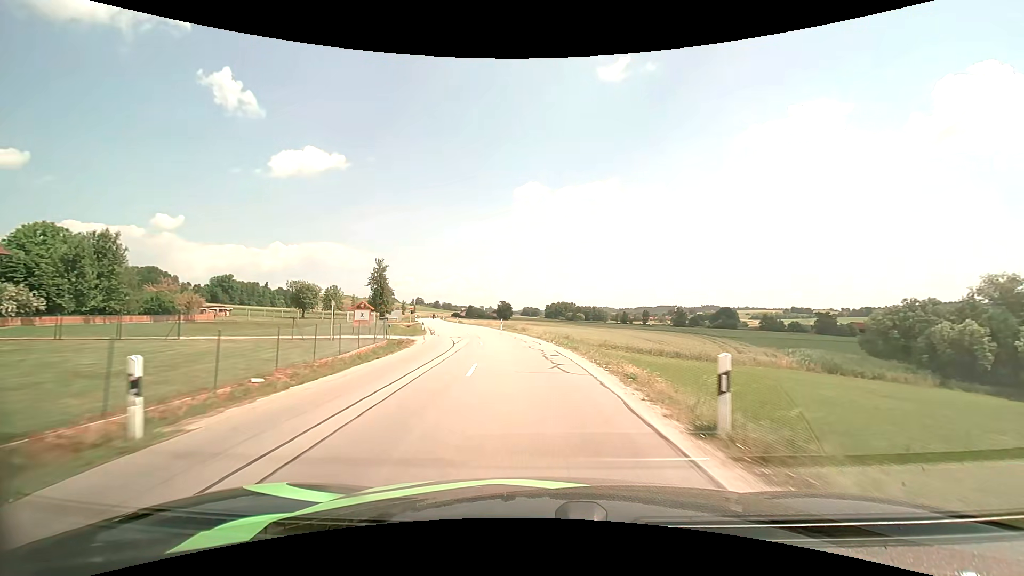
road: secondary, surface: asphalt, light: Day
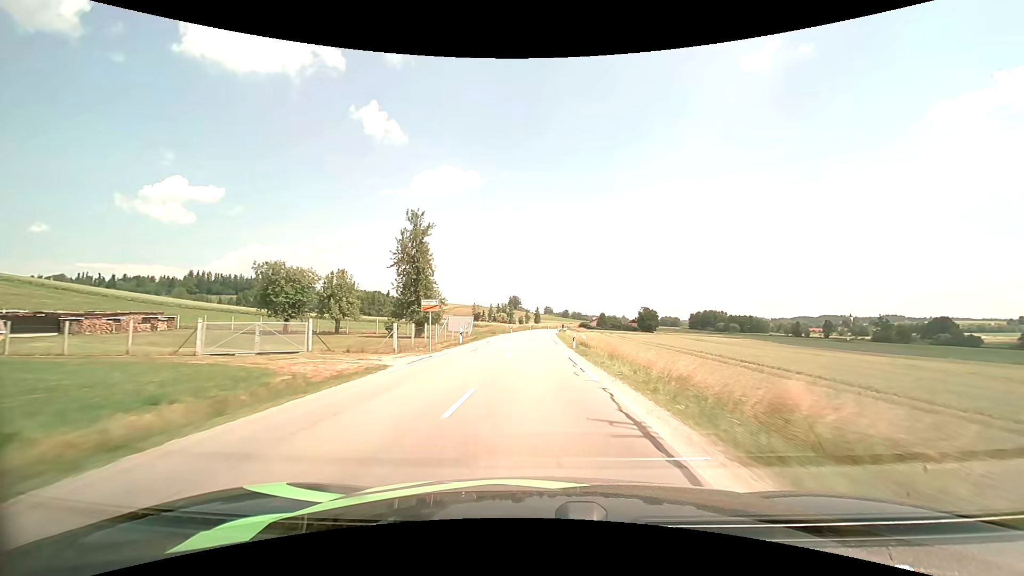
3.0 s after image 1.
(-7.7, +54.1) m; -15°
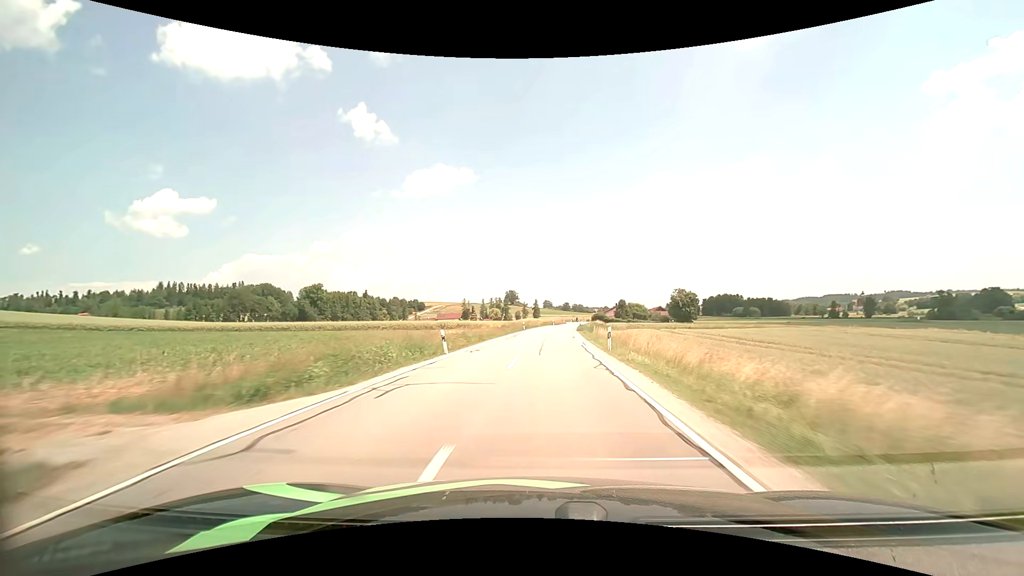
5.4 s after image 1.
(-0.2, +53.4) m; 0°
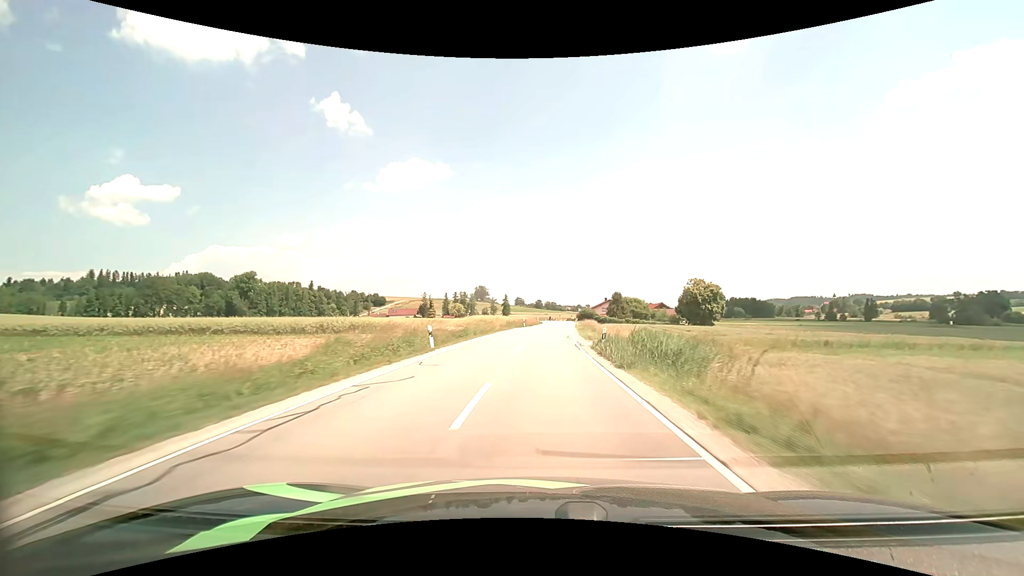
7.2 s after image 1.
(+1.3, +43.7) m; +3°
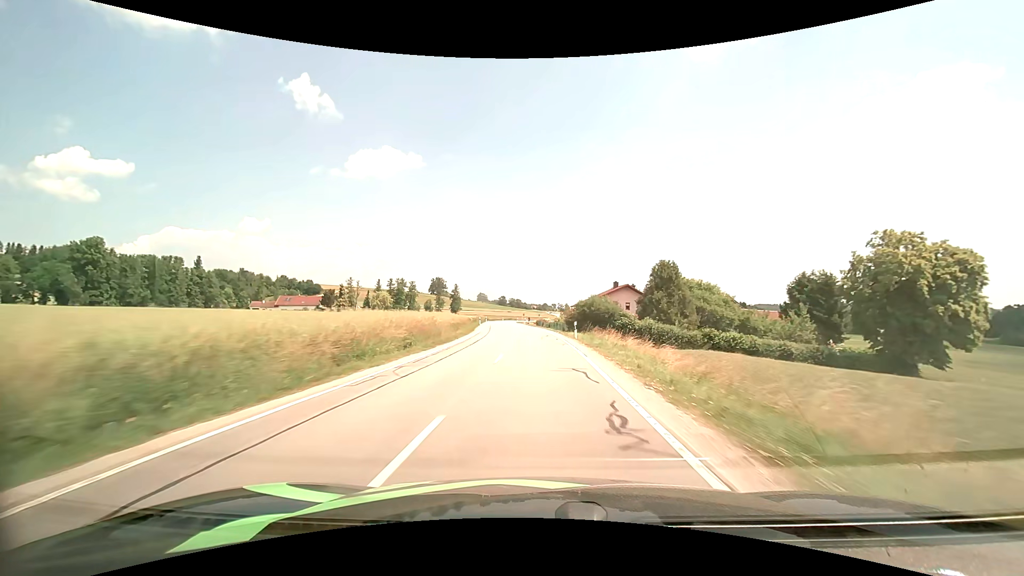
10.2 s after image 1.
(+3.3, +74.5) m; +4°
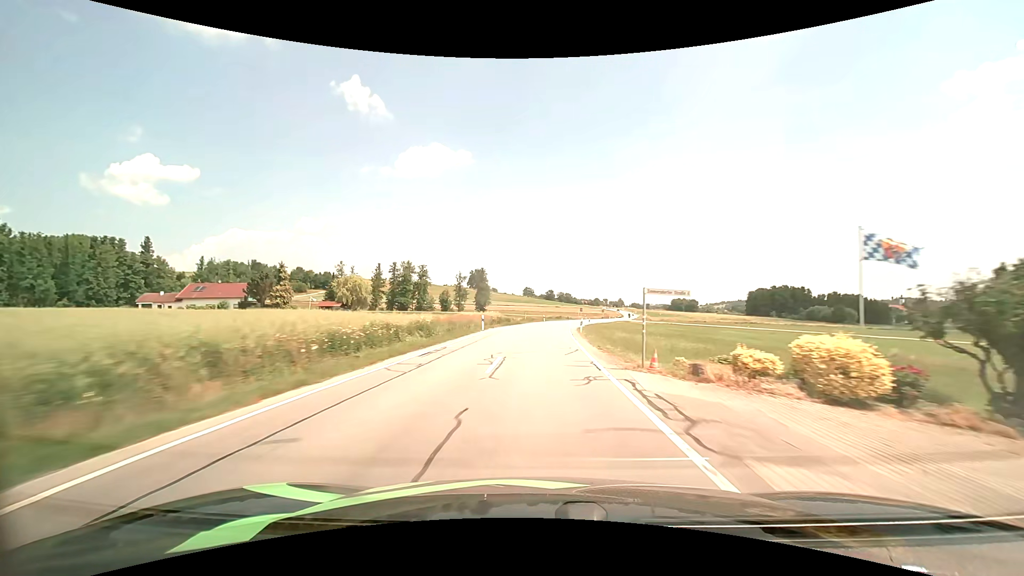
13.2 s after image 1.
(-4.1, +74.9) m; -6°
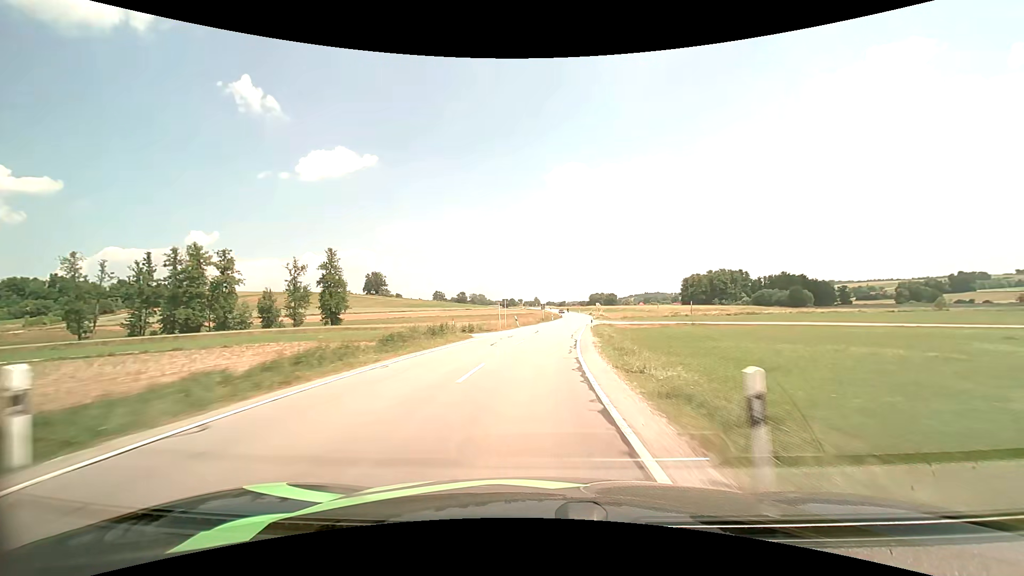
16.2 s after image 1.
(+5.0, +72.2) m; +10°
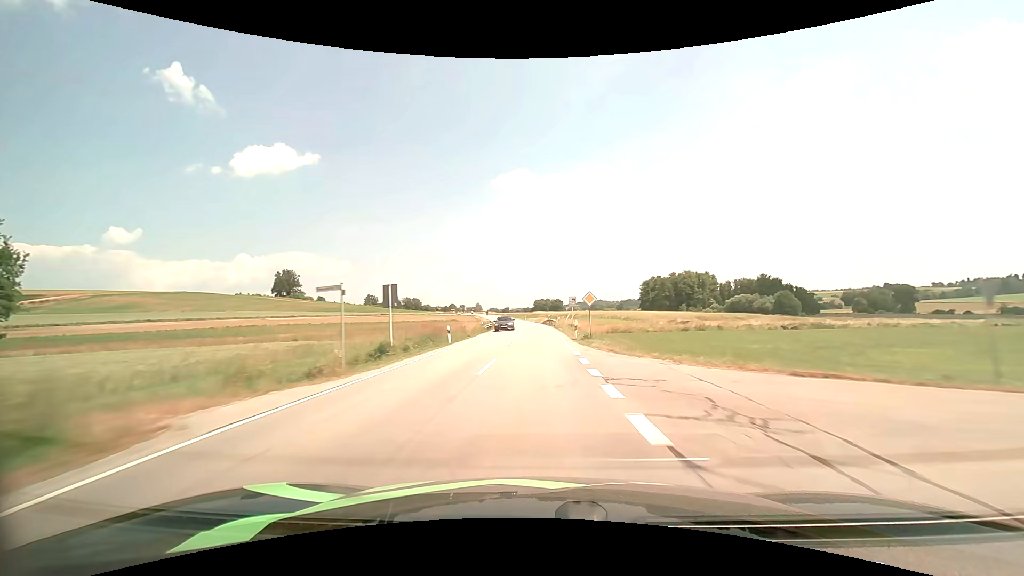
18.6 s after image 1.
(+4.1, +58.2) m; +6°
(0, +10) (0, +20) (0, +30) (0, +40) (-1, +50) (-1, +60) (-2, +70) (-2, +80) (-3, +90) (-4, +100) m
